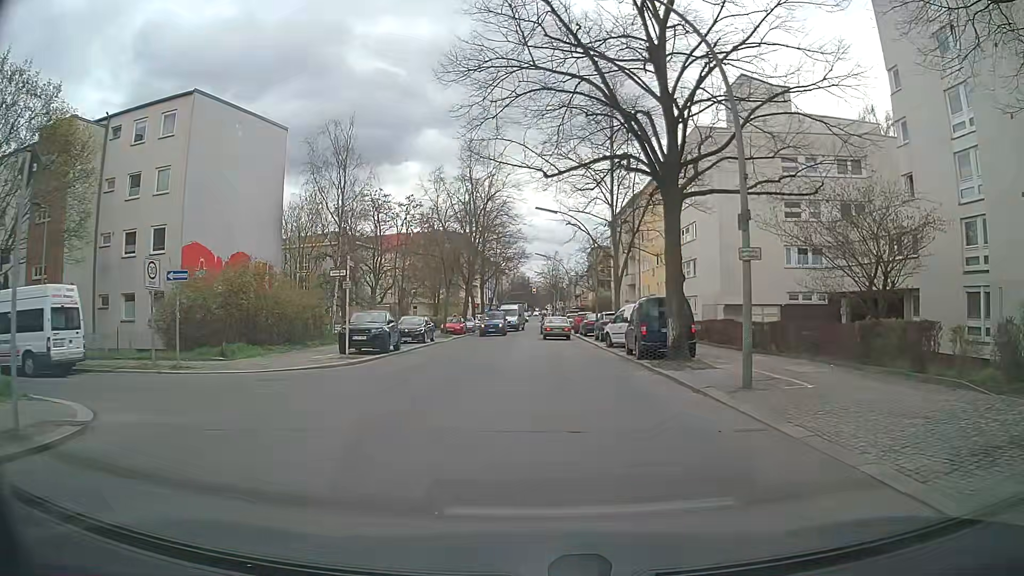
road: tertiary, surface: asphalt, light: Day
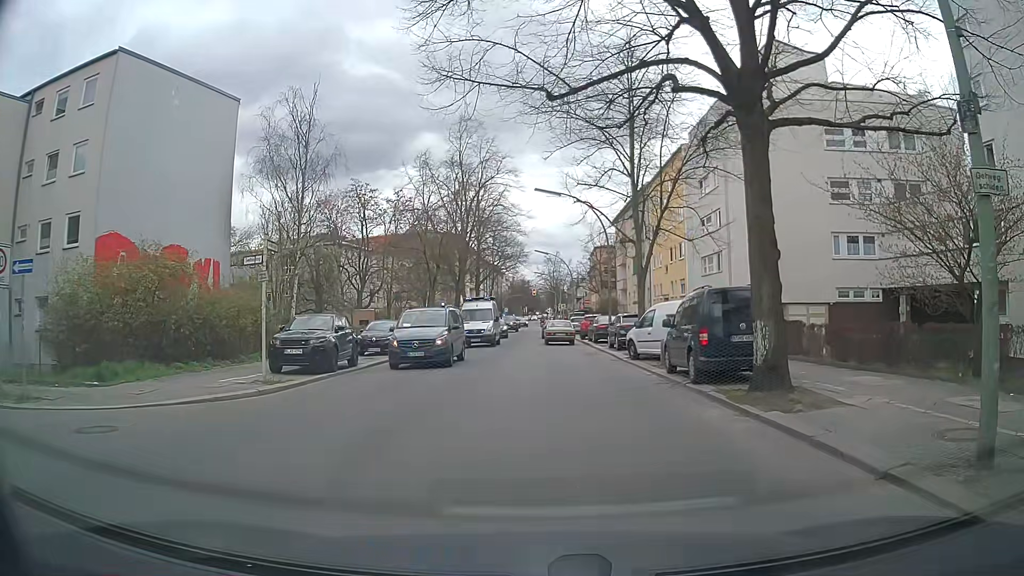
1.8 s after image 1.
(0.0, +6.5) m; +1°
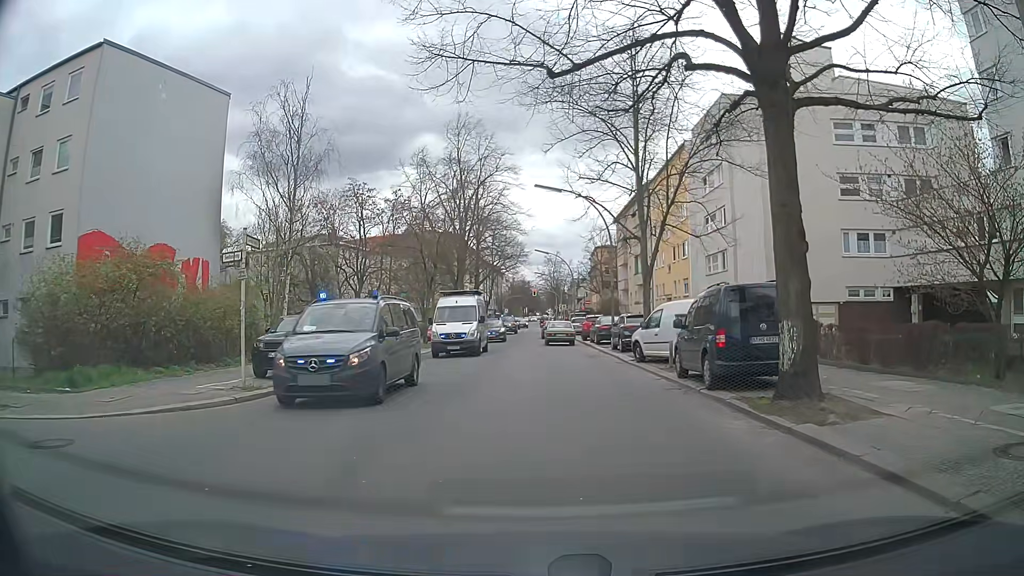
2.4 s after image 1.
(0.0, +1.0) m; -2°
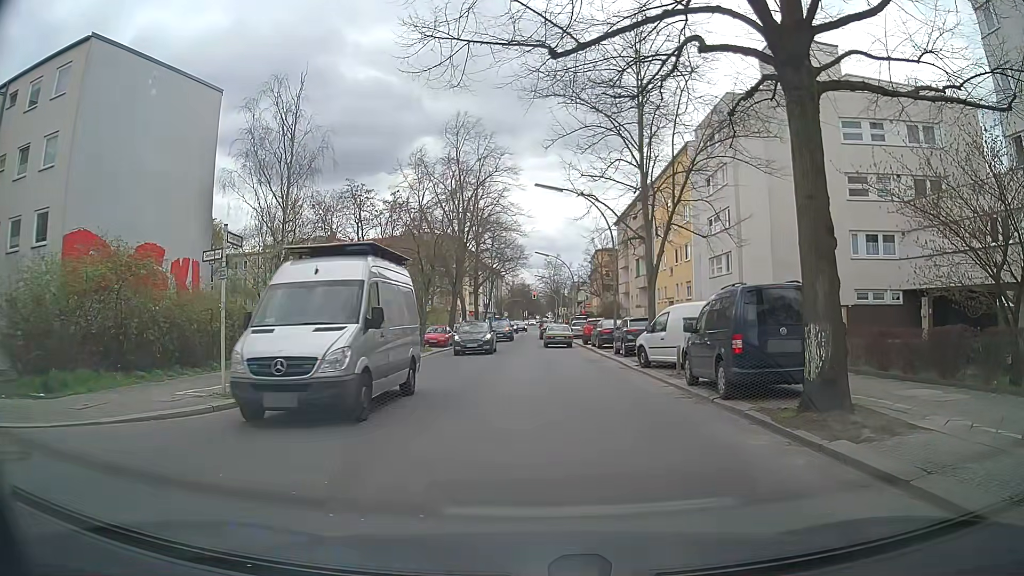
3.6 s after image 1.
(0.0, +0.9) m; 0°
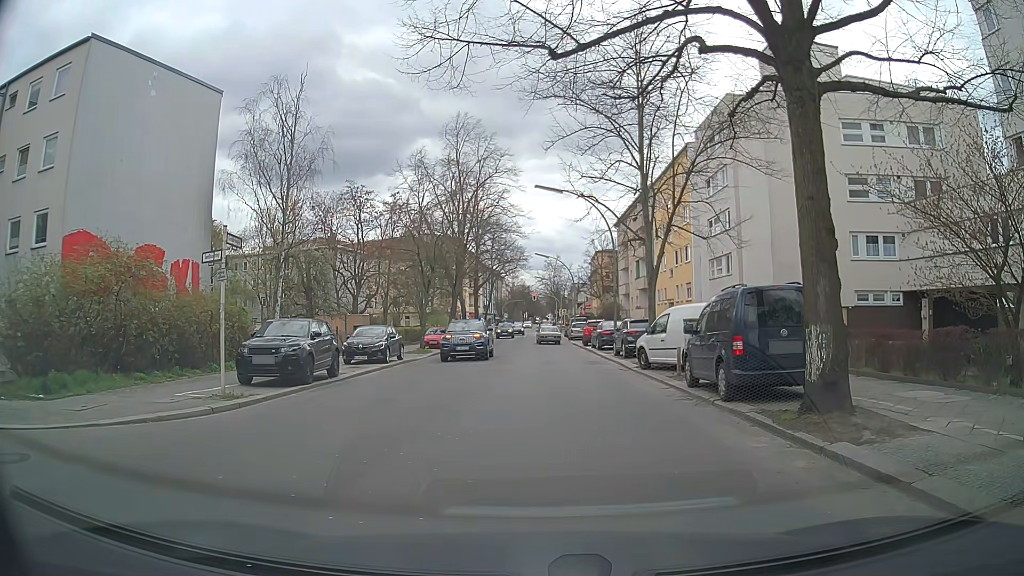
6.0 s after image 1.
(0.0, +0.1) m; 0°
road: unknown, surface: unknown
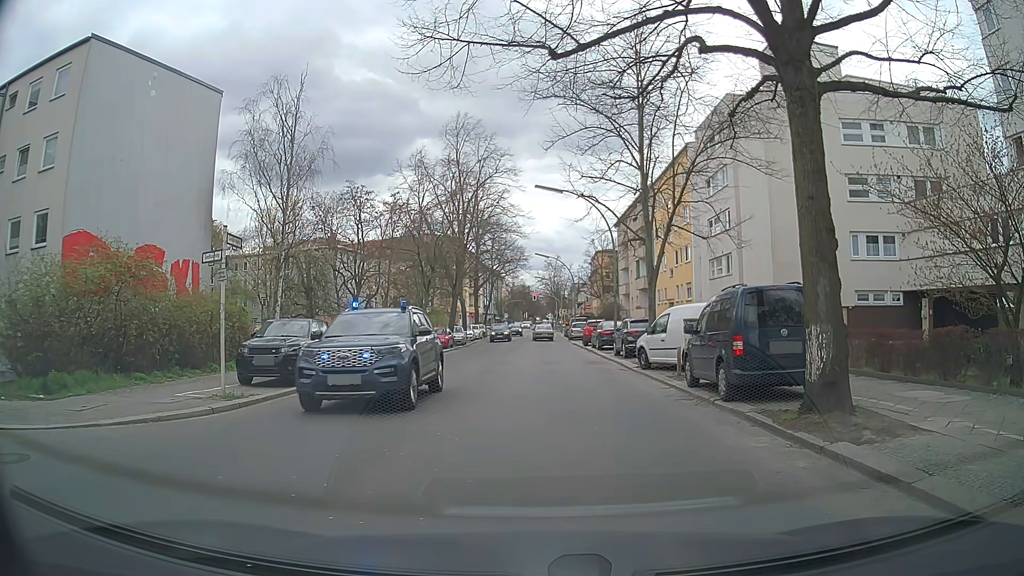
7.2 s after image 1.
(0.0, 0.0) m; 0°
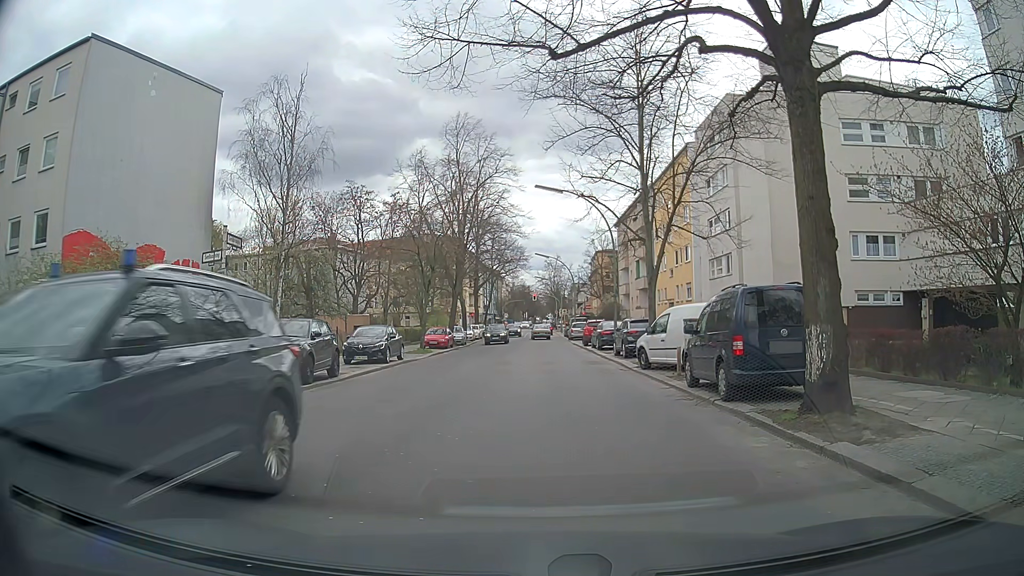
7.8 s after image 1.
(0.0, 0.0) m; 0°
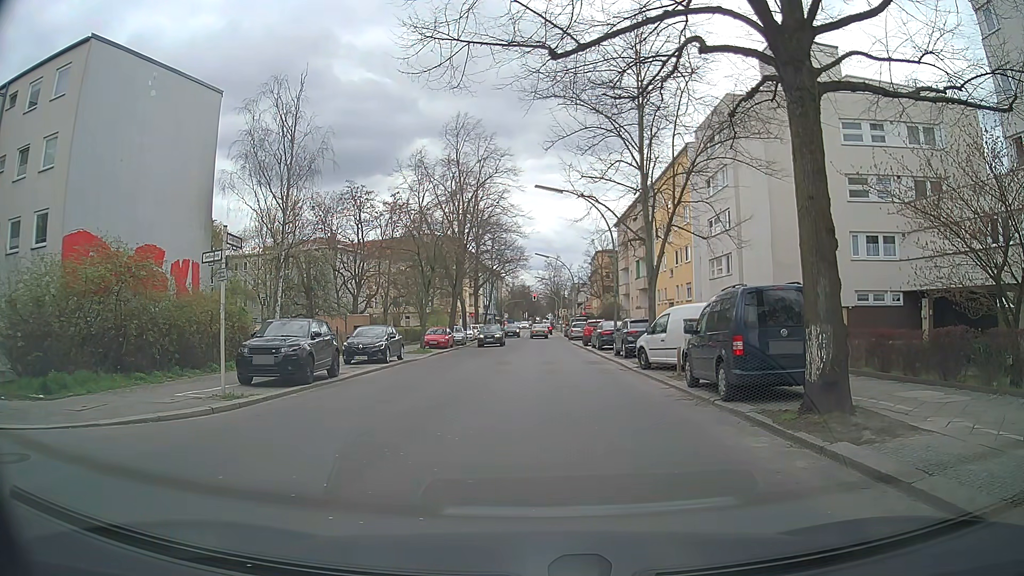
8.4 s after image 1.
(0.0, 0.0) m; 0°
